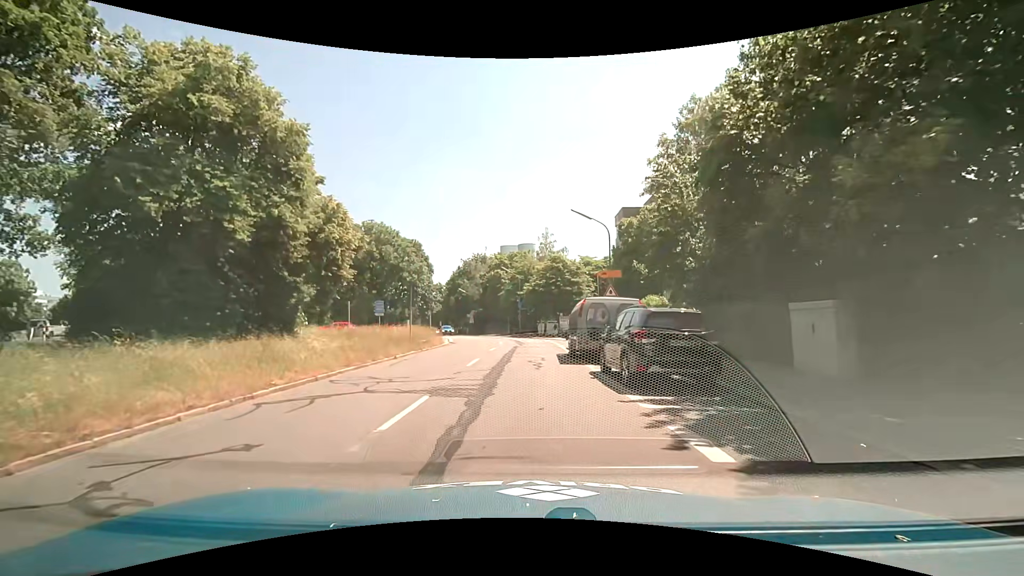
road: tertiary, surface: asphalt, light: Day
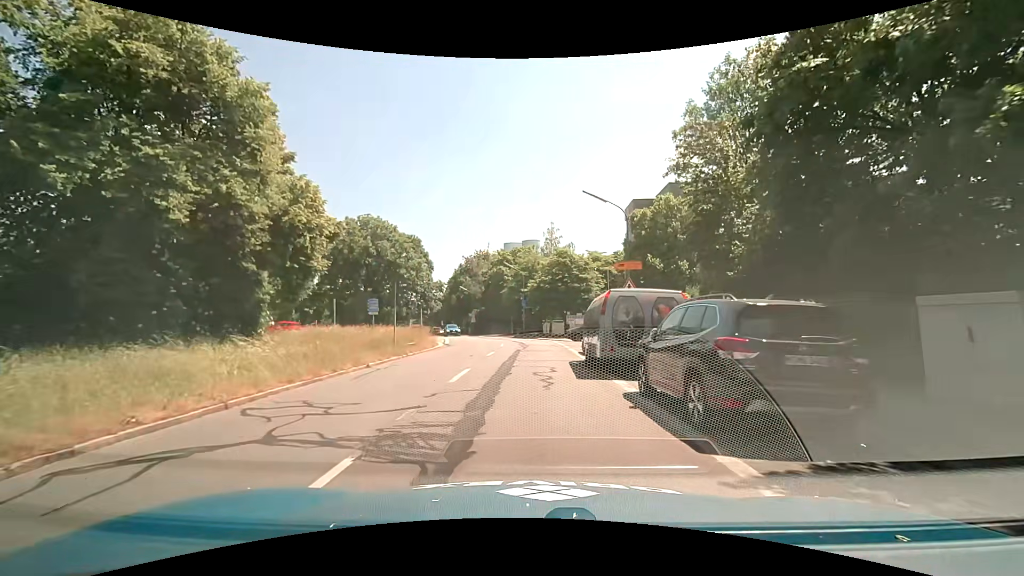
(0.0, +4.2) m; 0°
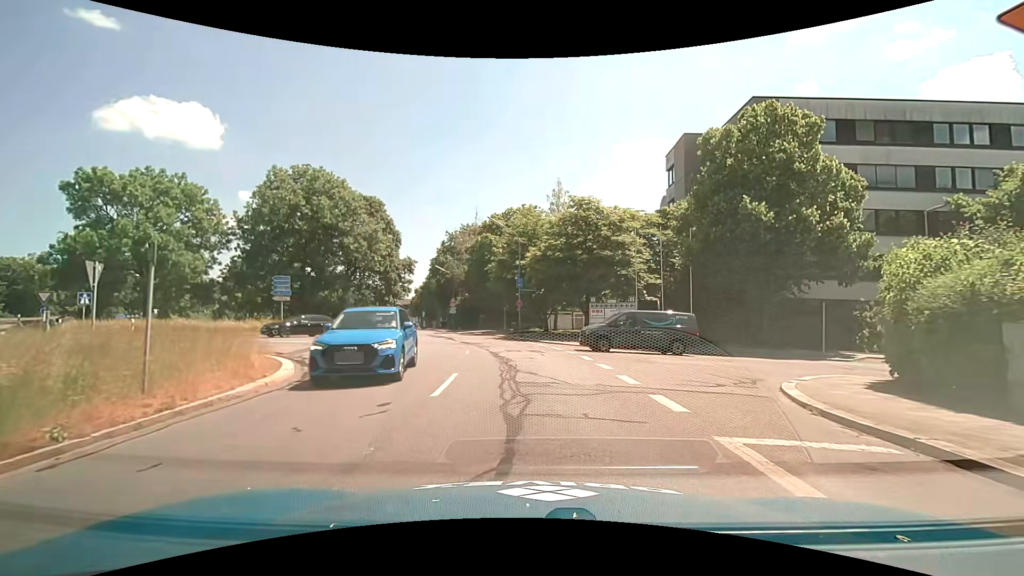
(-0.4, +20.8) m; -1°
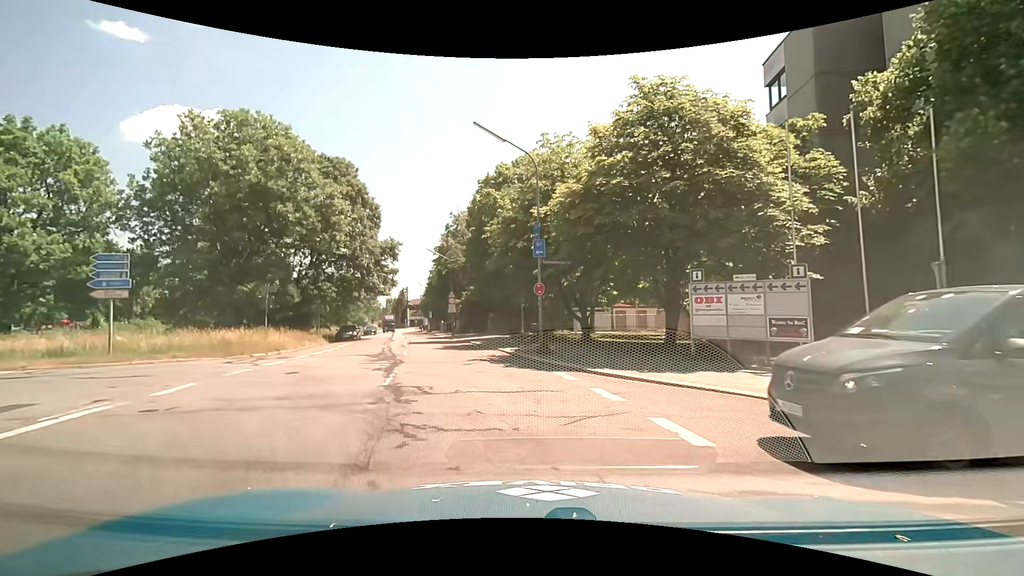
(-0.1, +17.0) m; -2°
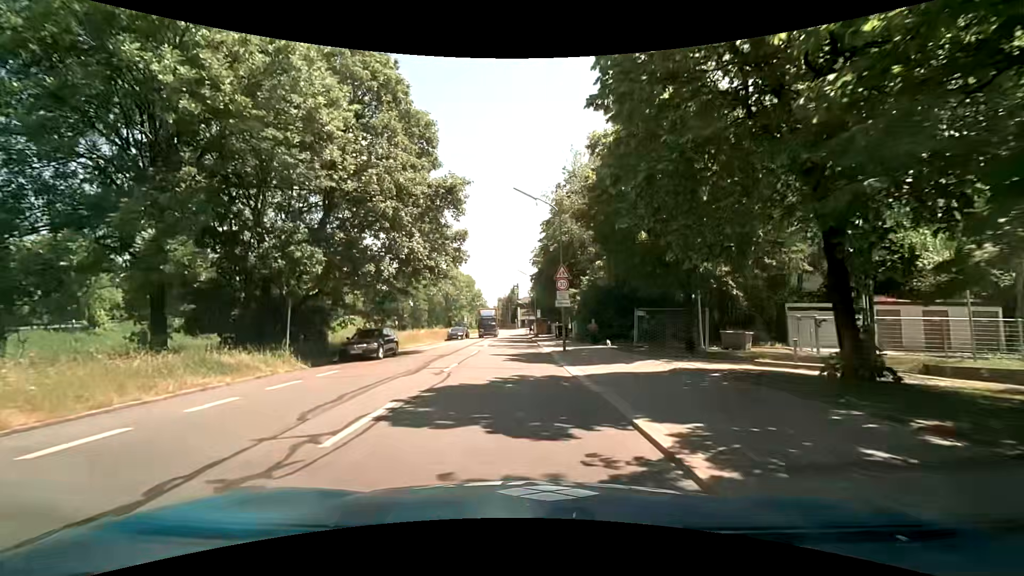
(-3.1, +22.6) m; -15°
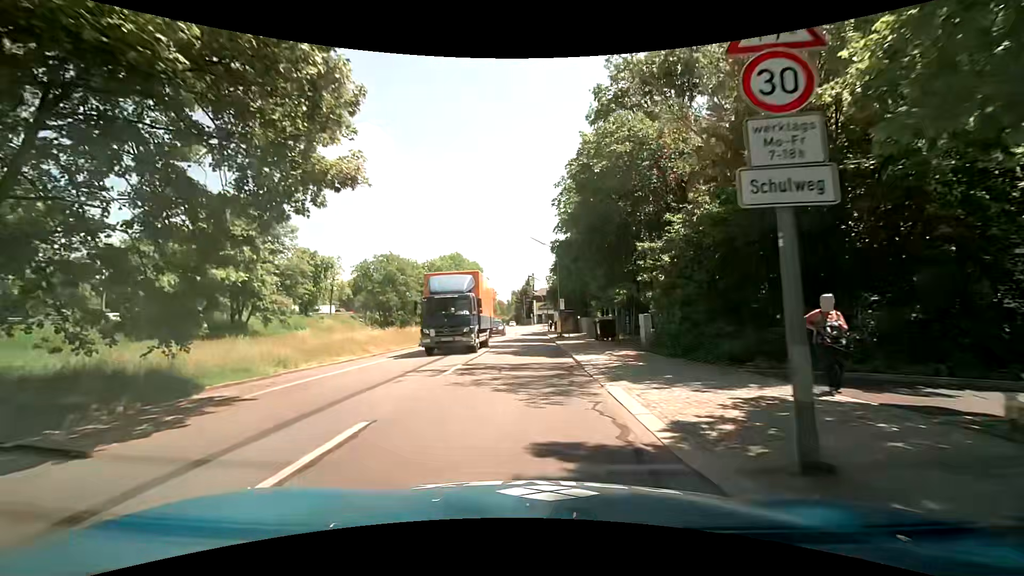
(-0.2, +20.3) m; -2°
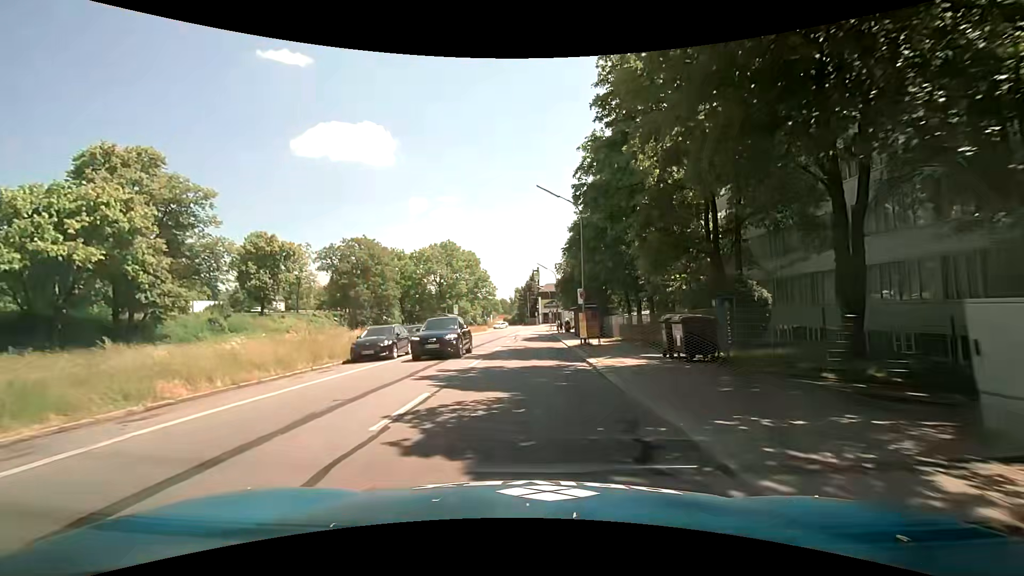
(0.0, +15.5) m; 0°
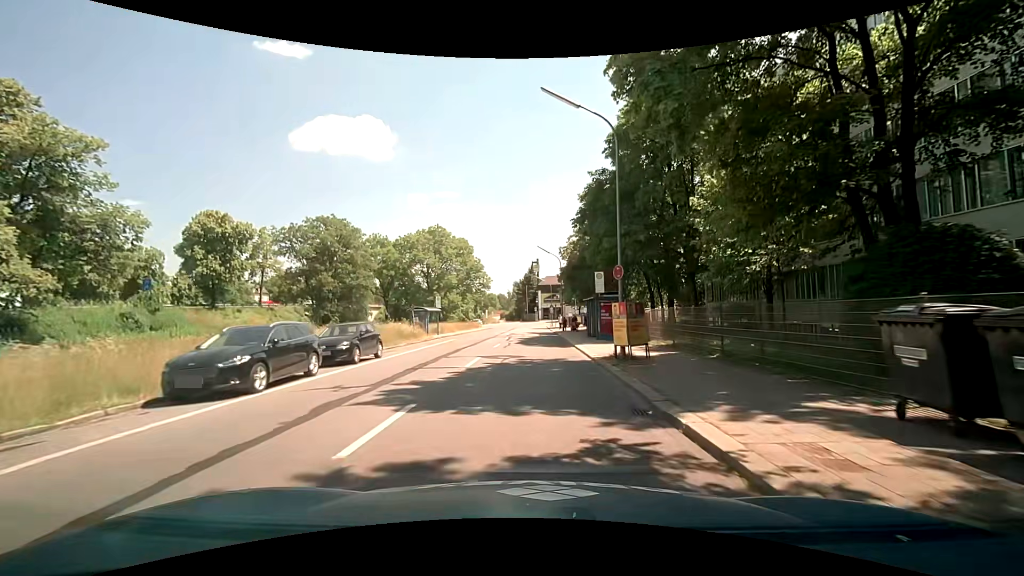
(-0.1, +10.5) m; -1°
(0, +10) (0, +20) (+1, +30) (+1, +40) (+1, +50) (+2, +60) (+2, +70) (+2, +80) (+2, +90) (0, +100) m
